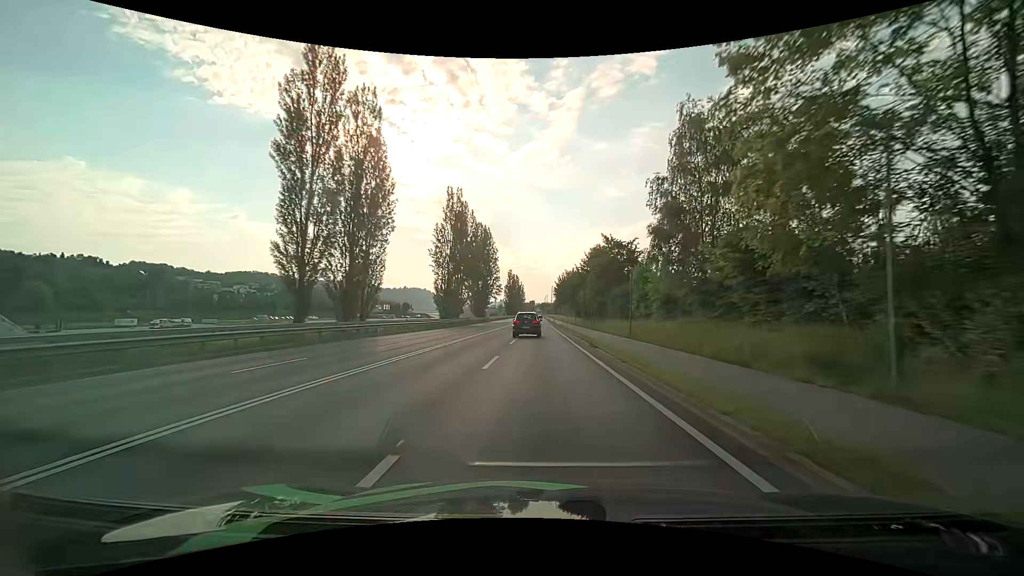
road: primary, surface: asphalt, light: Day
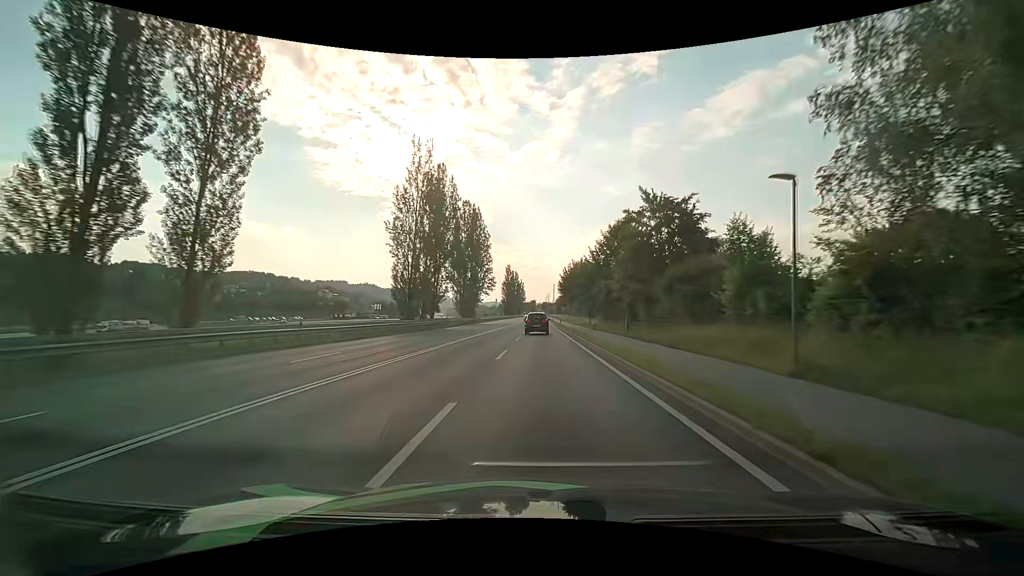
(+0.1, +21.3) m; 0°
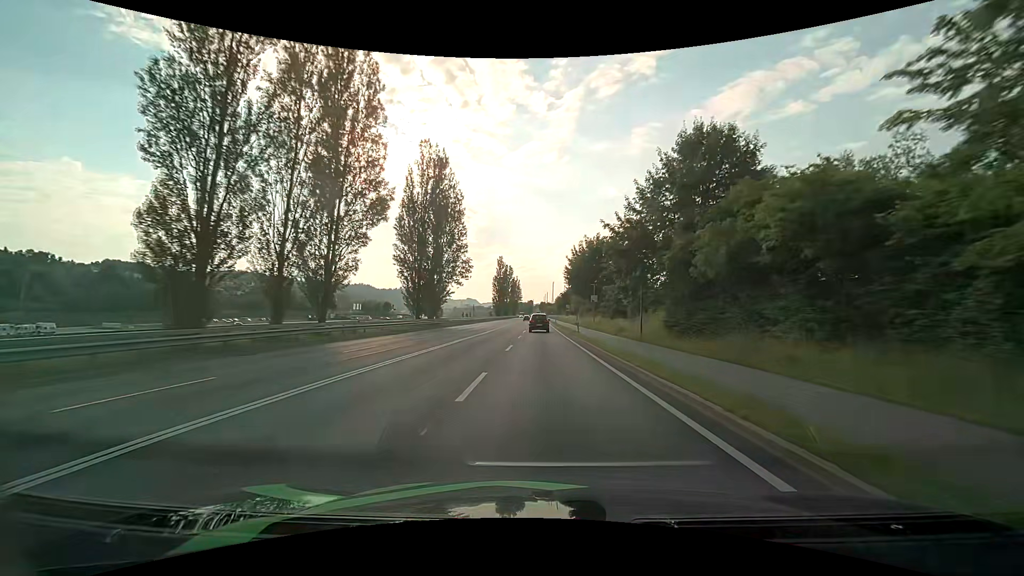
(+0.1, +31.9) m; 0°
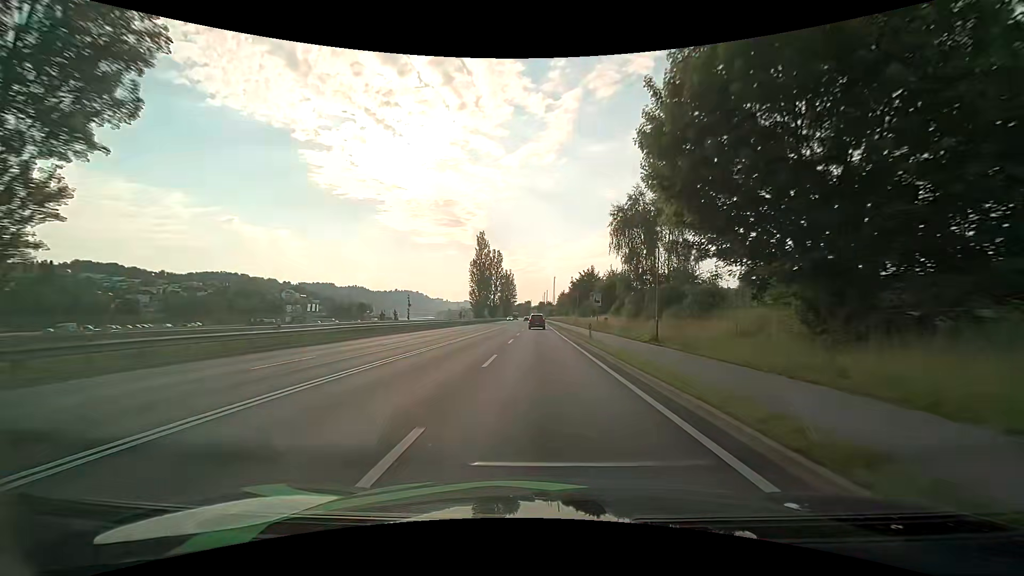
(+0.3, +54.3) m; 0°
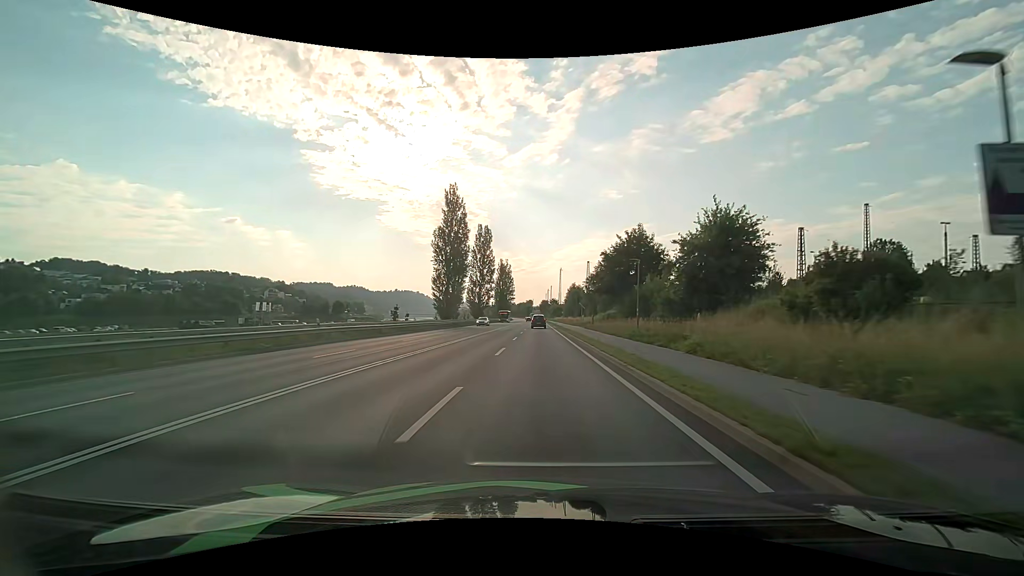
(-0.1, +44.1) m; -1°
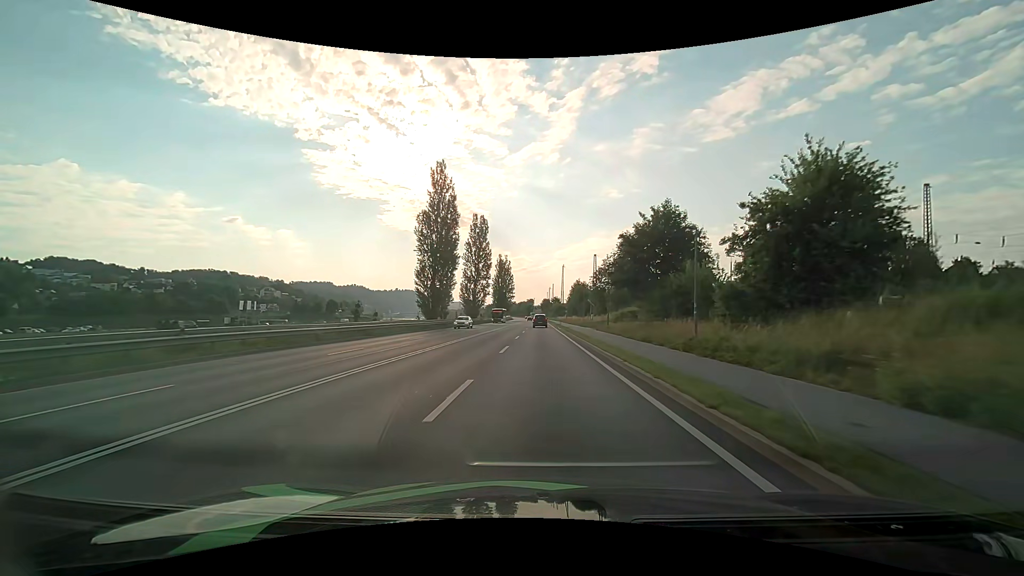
(0.0, +11.0) m; 0°
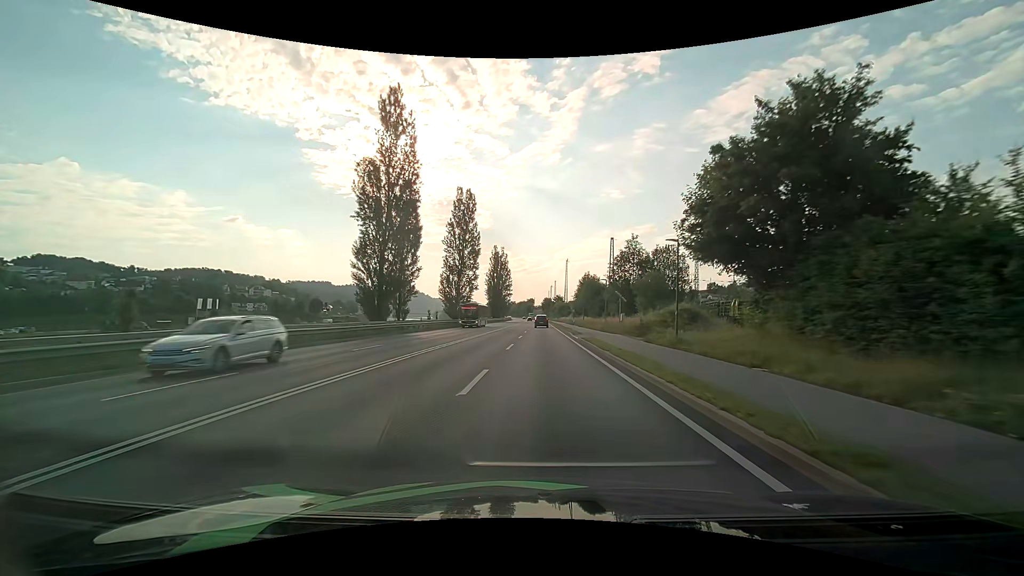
(-0.1, +21.9) m; 0°
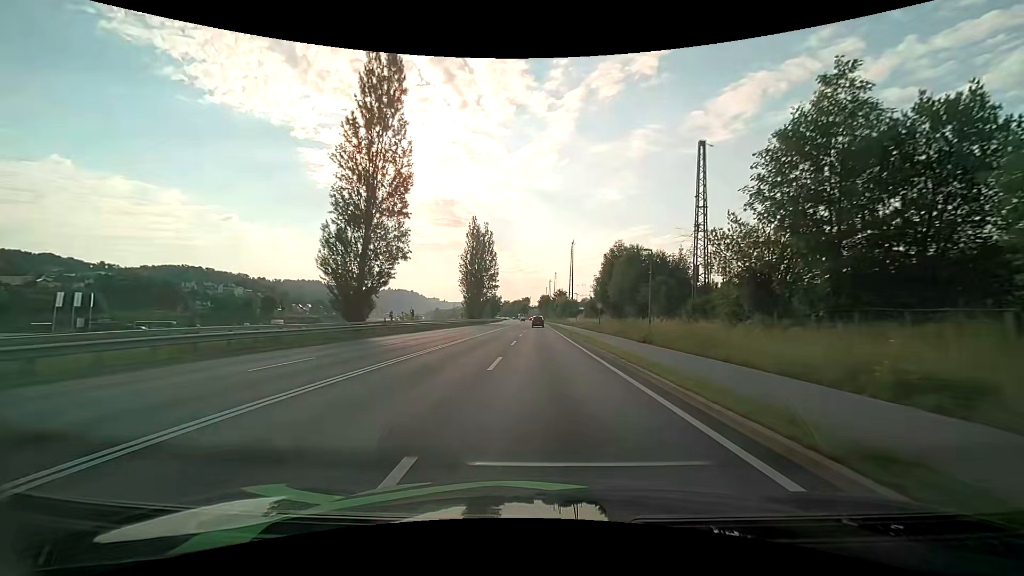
(0.0, +43.5) m; 0°
(0, +10) (0, +20) (0, +30) (0, +40) (0, +50) (0, +60) (0, +70) (0, +80) (0, +90) (0, +100) m
